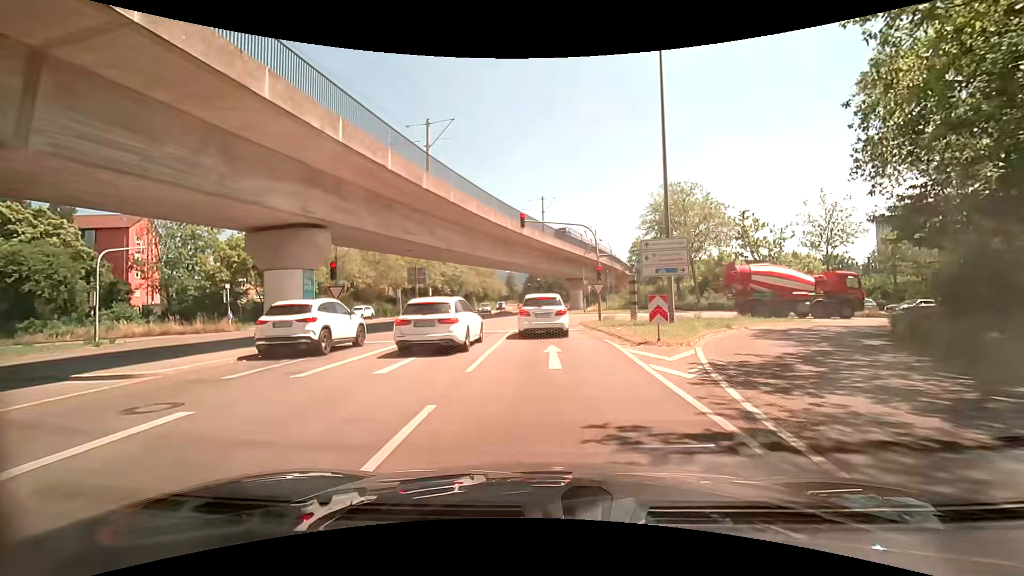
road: tertiary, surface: asphalt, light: Day
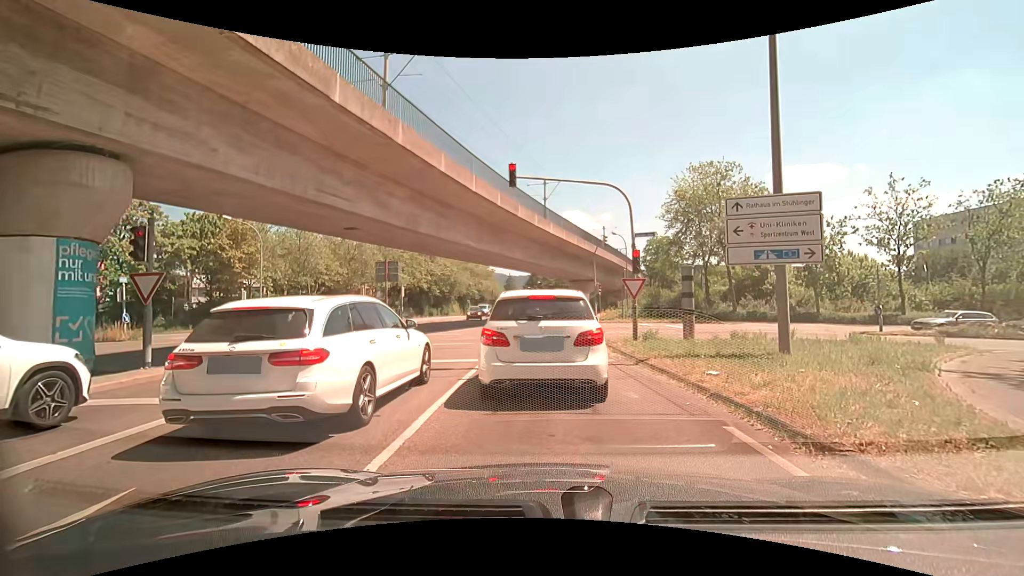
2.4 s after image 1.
(0.0, +10.1) m; -2°
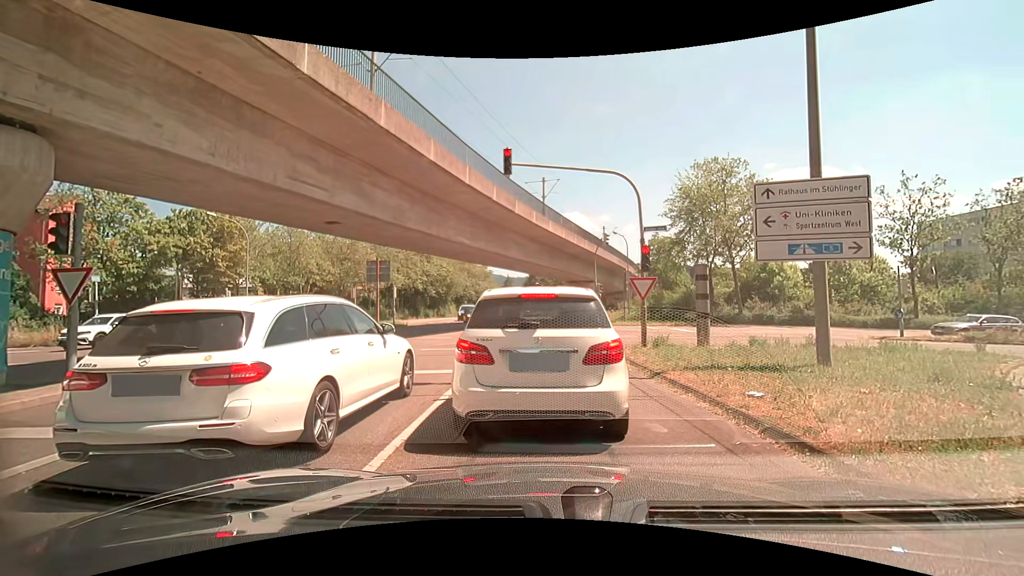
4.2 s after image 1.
(+0.1, +1.6) m; +2°
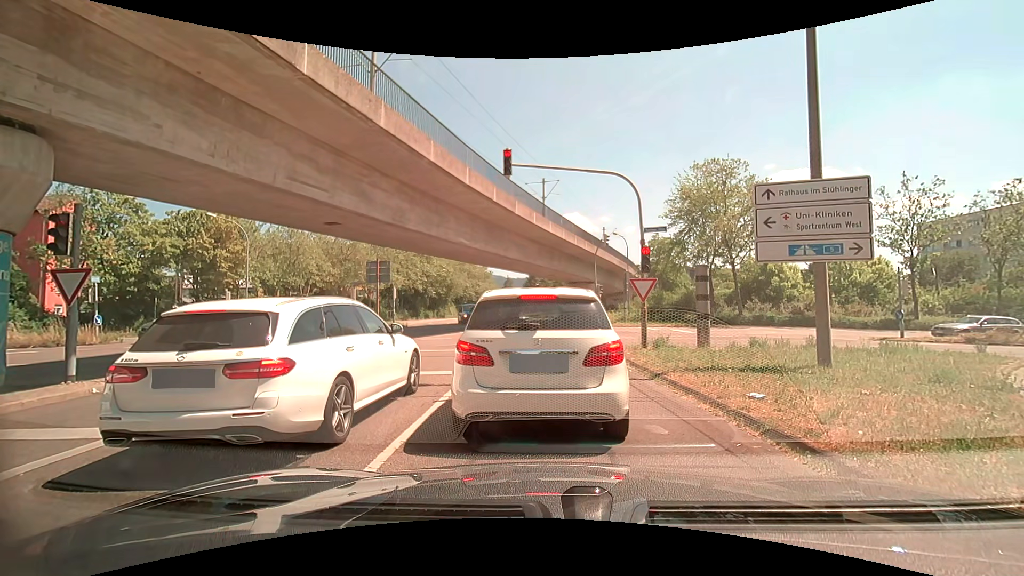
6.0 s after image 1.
(0.0, +0.1) m; 0°
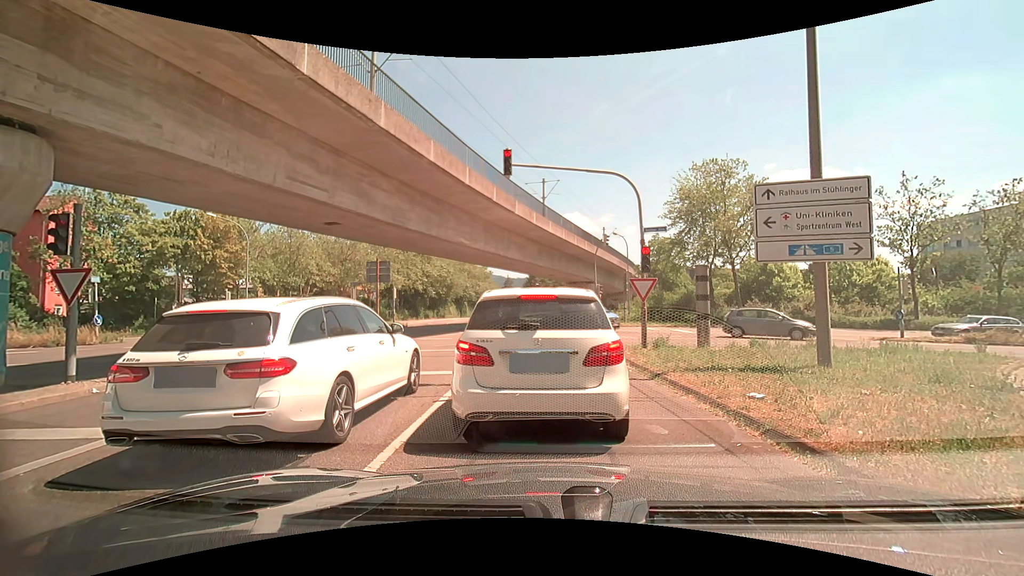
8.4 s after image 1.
(0.0, 0.0) m; 0°
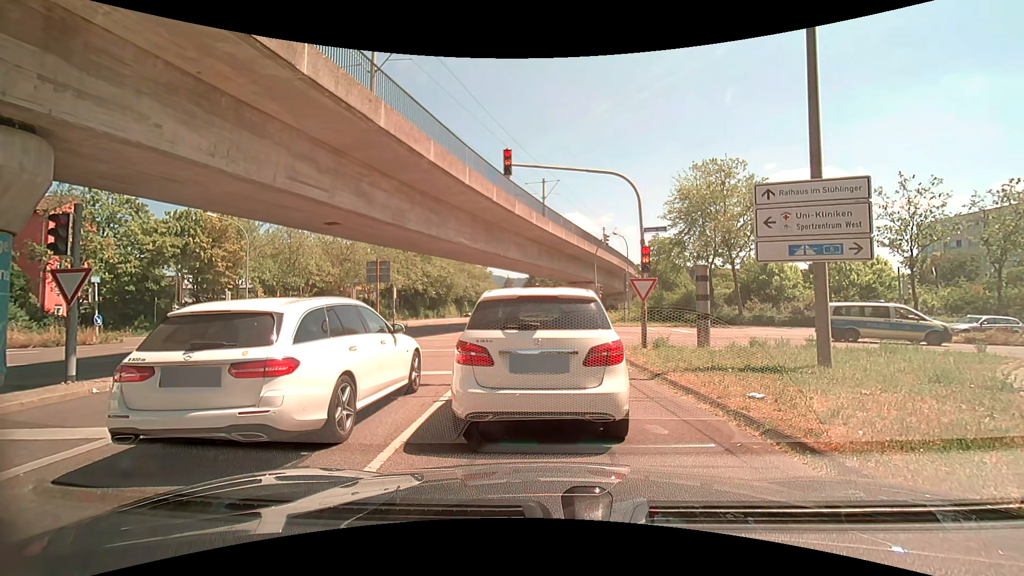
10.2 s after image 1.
(0.0, 0.0) m; 0°
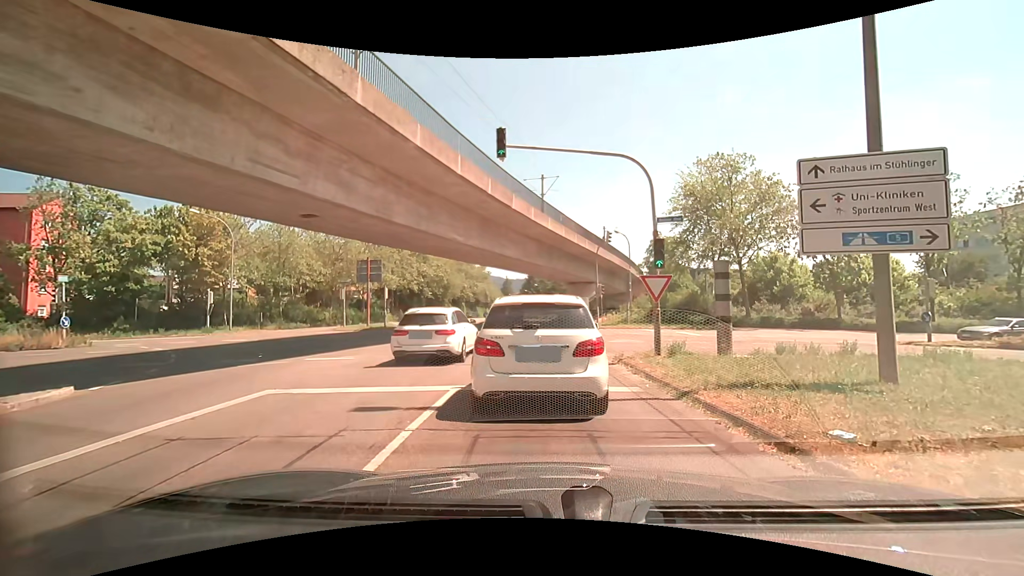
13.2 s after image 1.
(0.0, +2.2) m; -1°
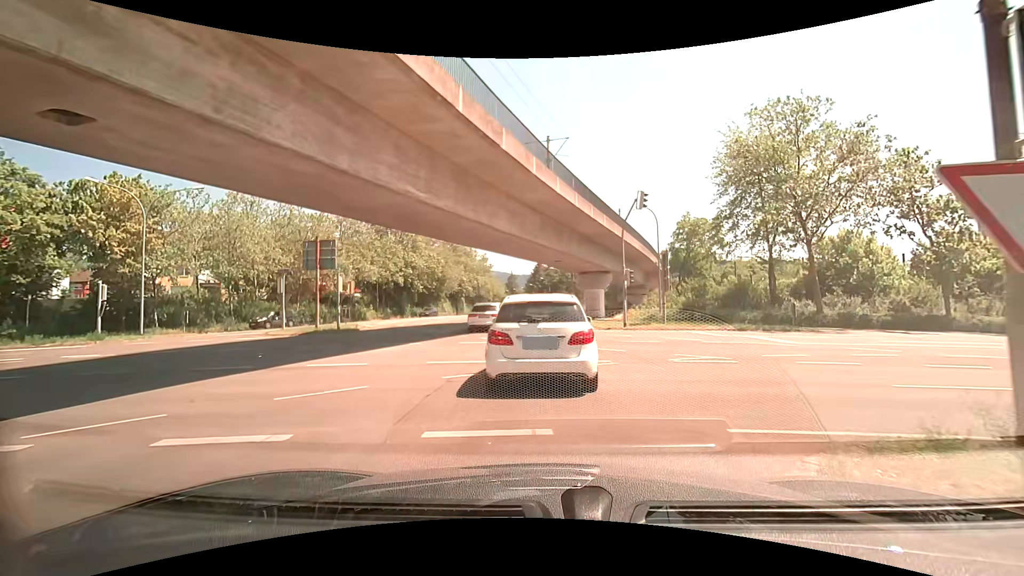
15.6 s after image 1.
(+0.2, +10.4) m; +1°
(0, +10) (0, +20) (0, +30) (0, +40) (0, +50) (0, +60) (0, +70) (0, +80) (-1, +90) (-1, +100) m
